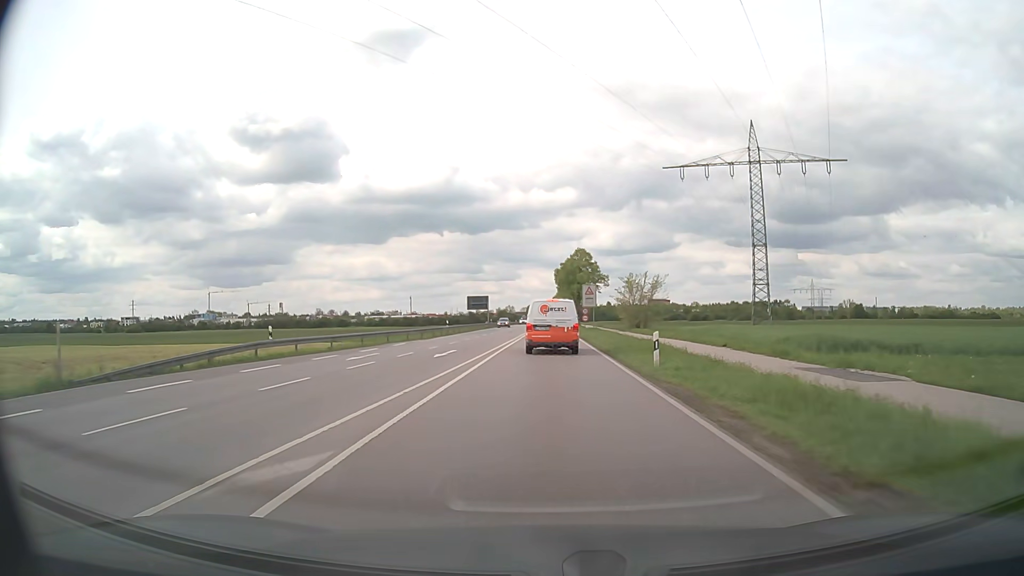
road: secondary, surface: asphalt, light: Day
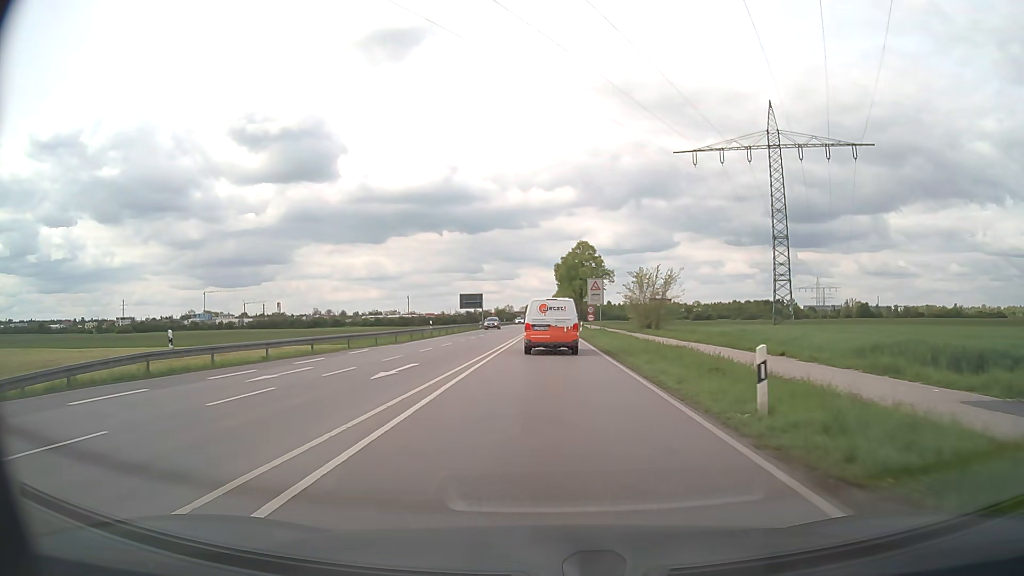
(0.0, +8.6) m; 0°
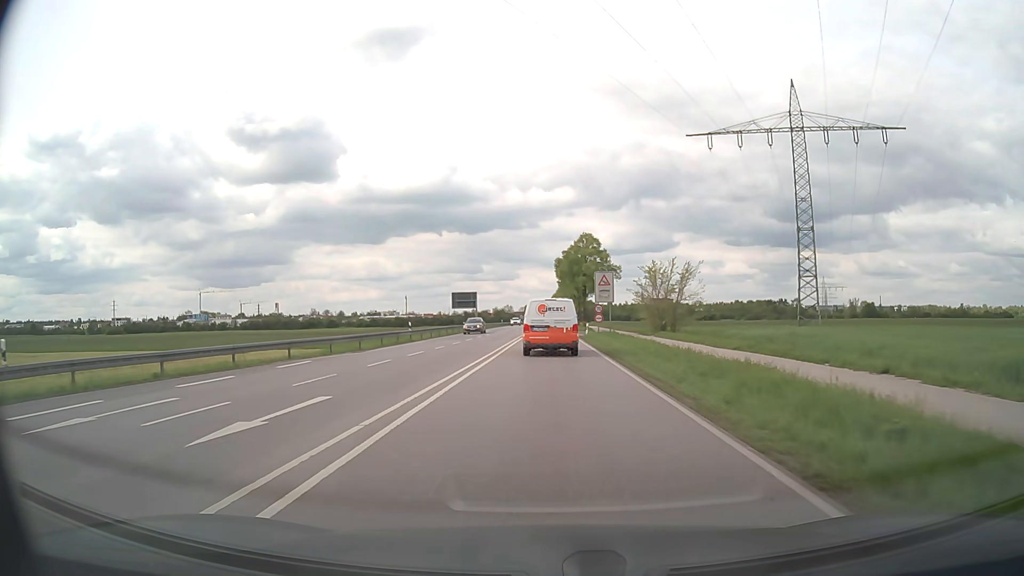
(0.0, +8.3) m; 0°
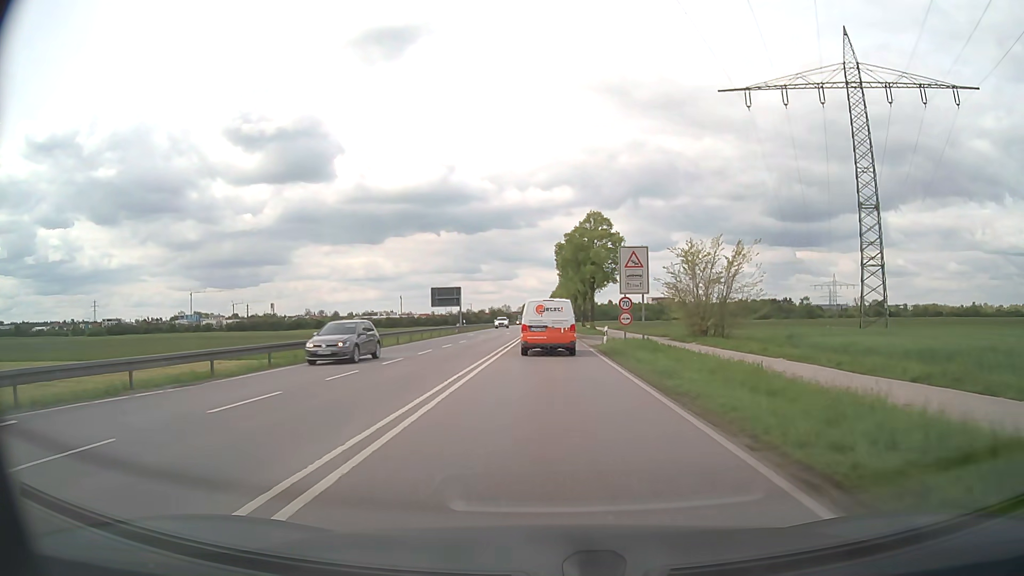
(0.0, +15.8) m; 0°
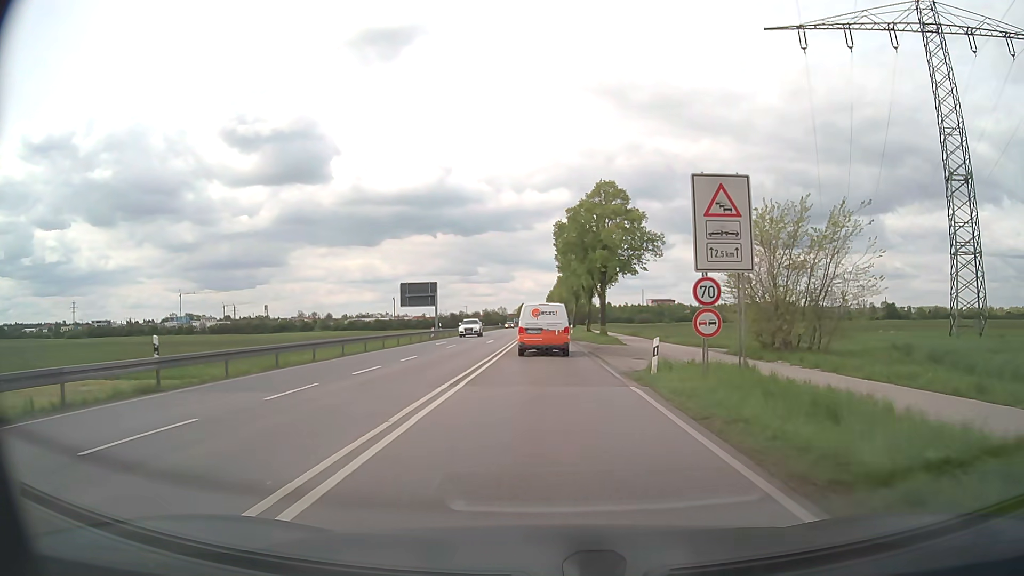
(0.0, +15.1) m; 0°
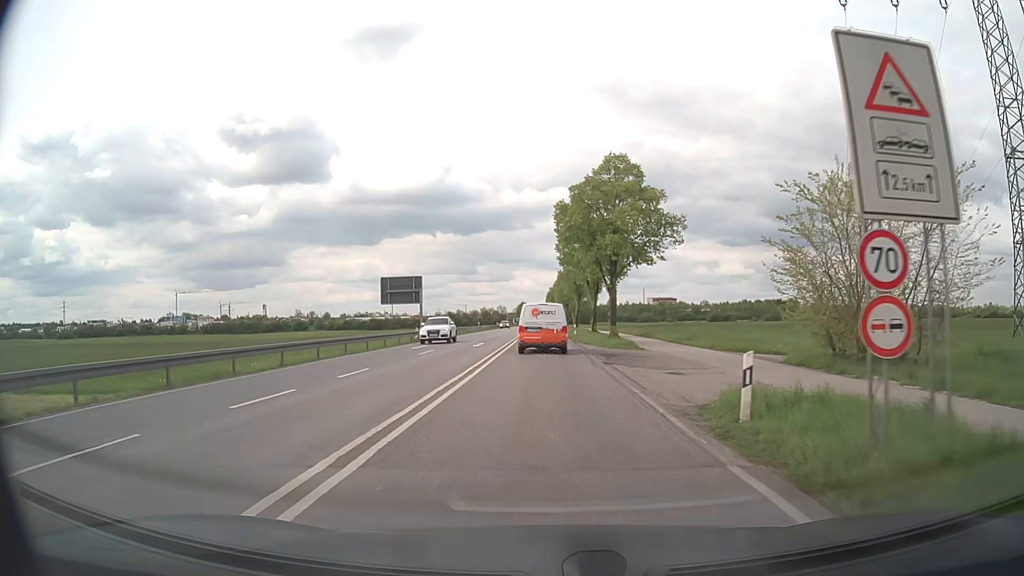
(0.0, +7.5) m; 0°
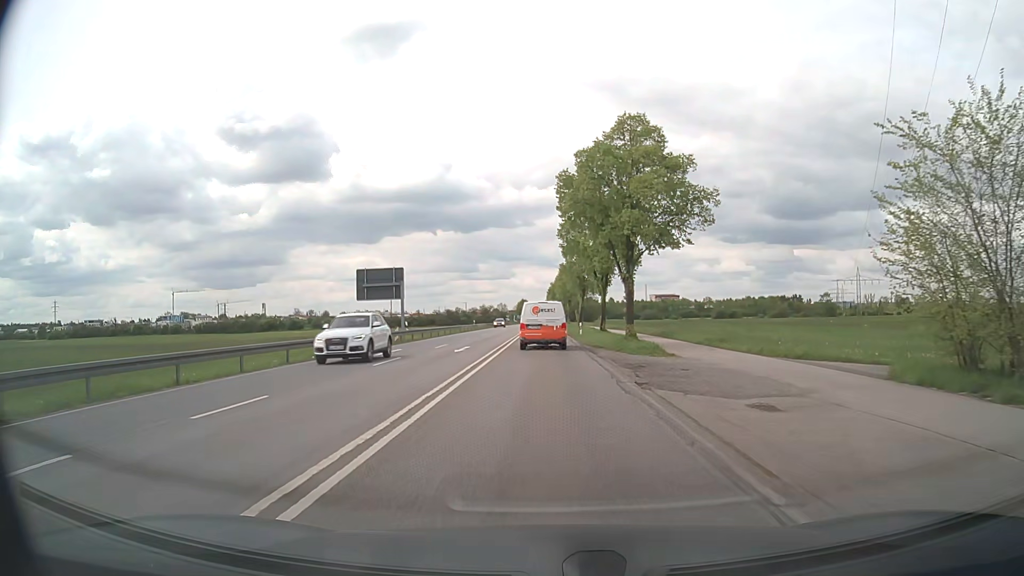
(0.0, +7.6) m; 0°
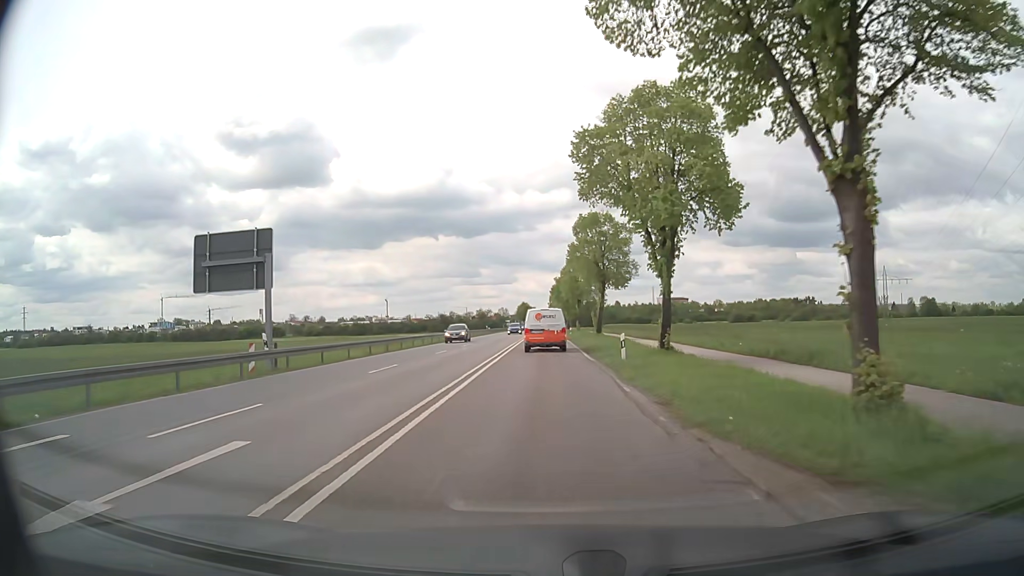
(-0.2, +24.5) m; -1°
(0, +10) (0, +20) (0, +30) (0, +40) (0, +50) (0, +60) (0, +70) (0, +80) (0, +90) (0, +100) m
